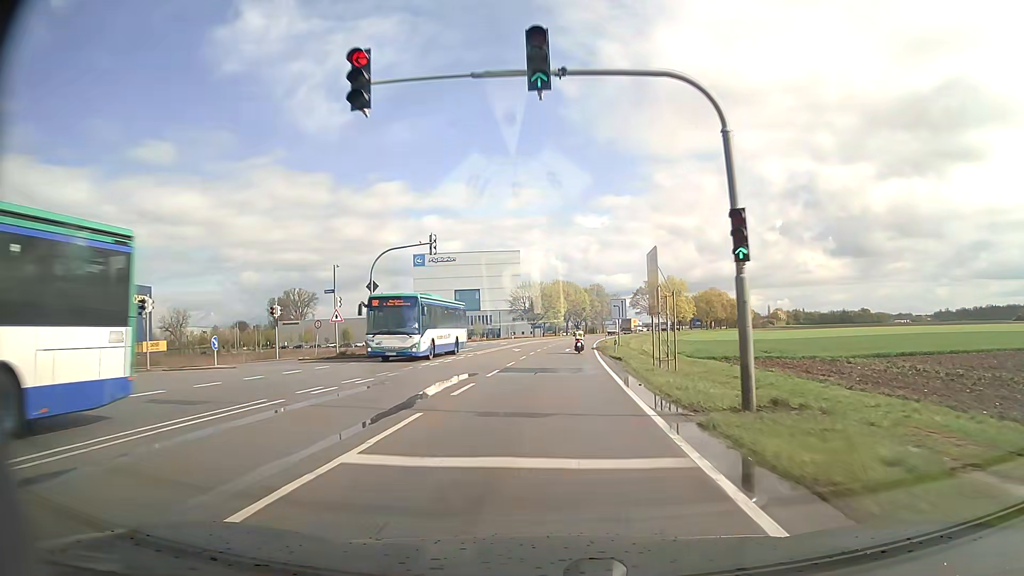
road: secondary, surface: asphalt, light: Day
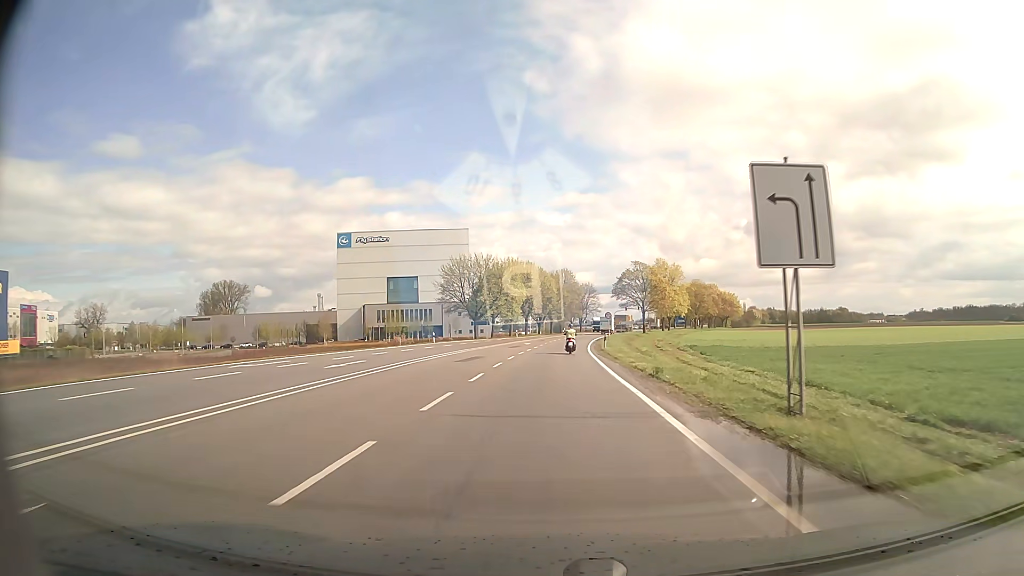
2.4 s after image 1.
(+1.3, +44.9) m; +3°
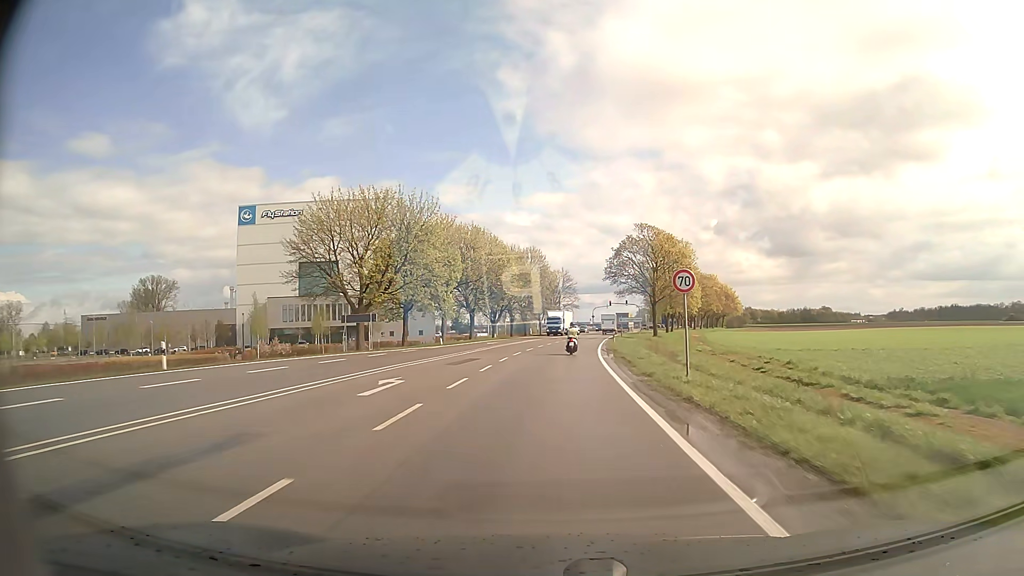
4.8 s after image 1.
(+1.0, +43.9) m; +3°
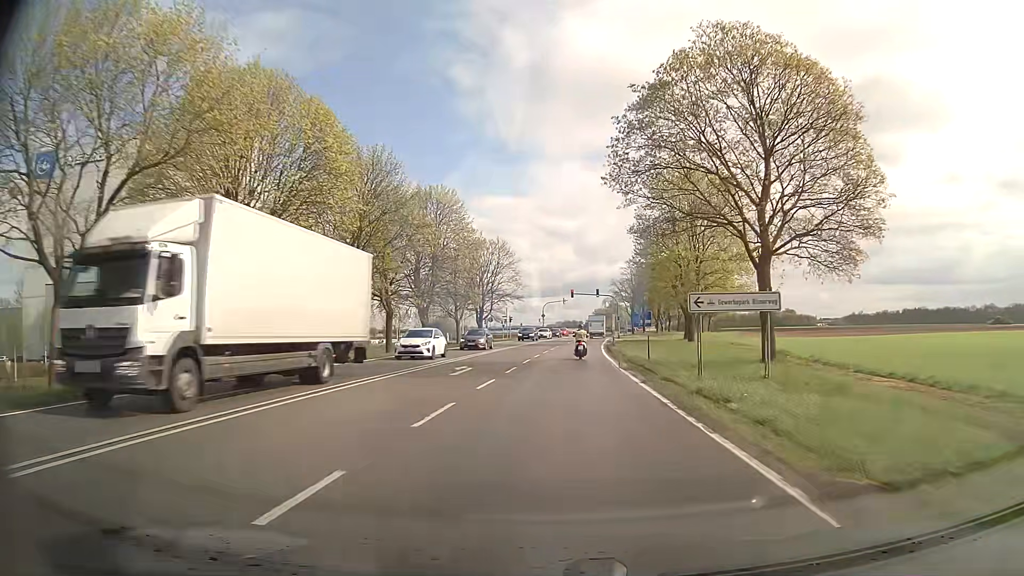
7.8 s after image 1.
(+2.3, +53.3) m; +5°
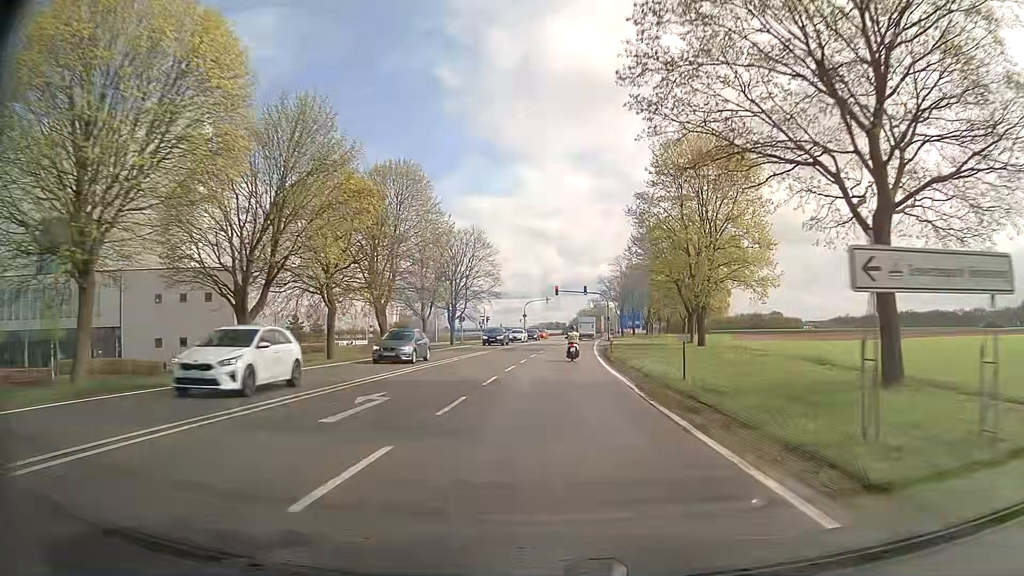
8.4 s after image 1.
(+0.1, +10.4) m; +1°
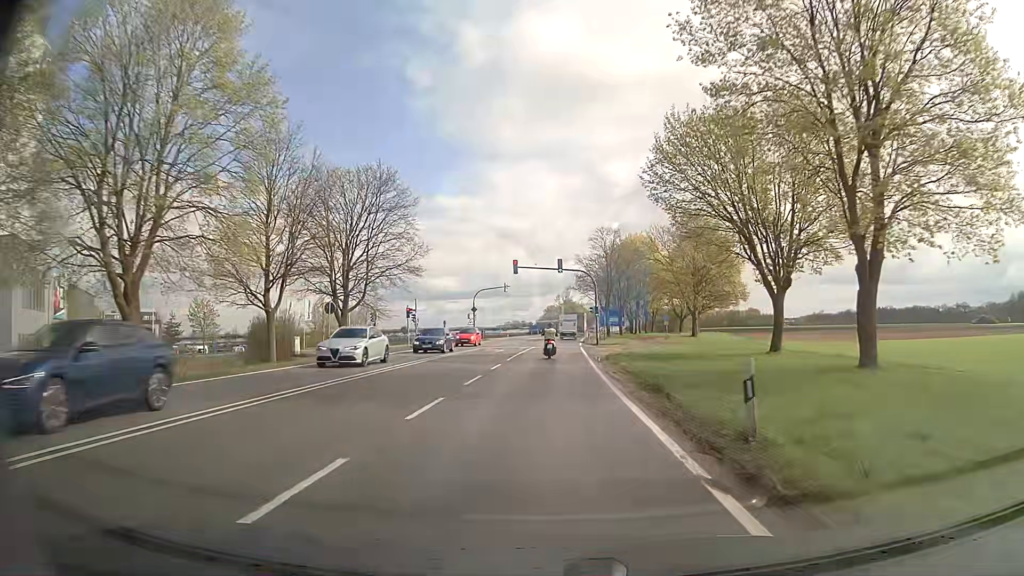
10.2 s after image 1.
(+0.9, +31.0) m; +3°
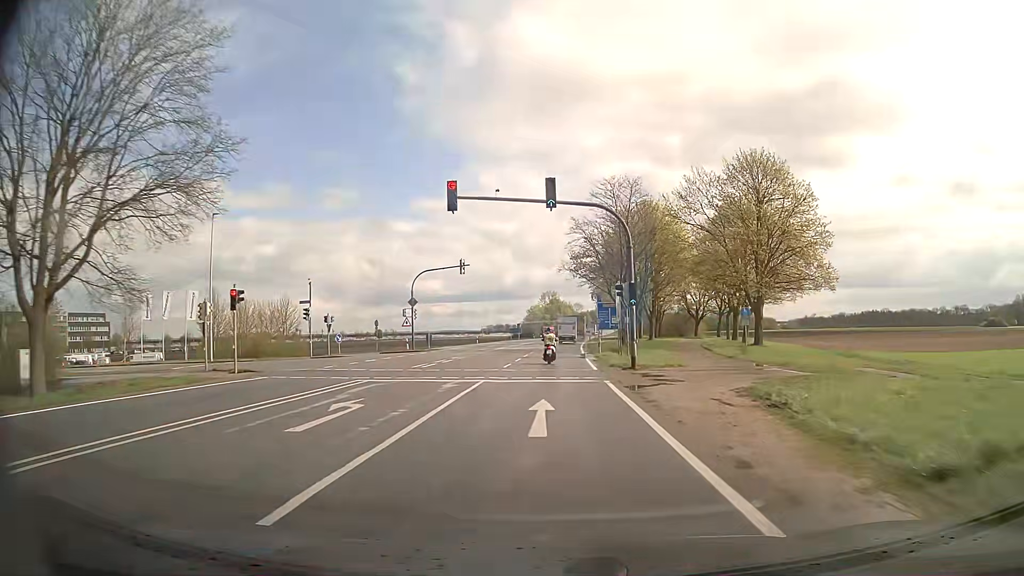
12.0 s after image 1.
(+0.1, +30.2) m; +1°
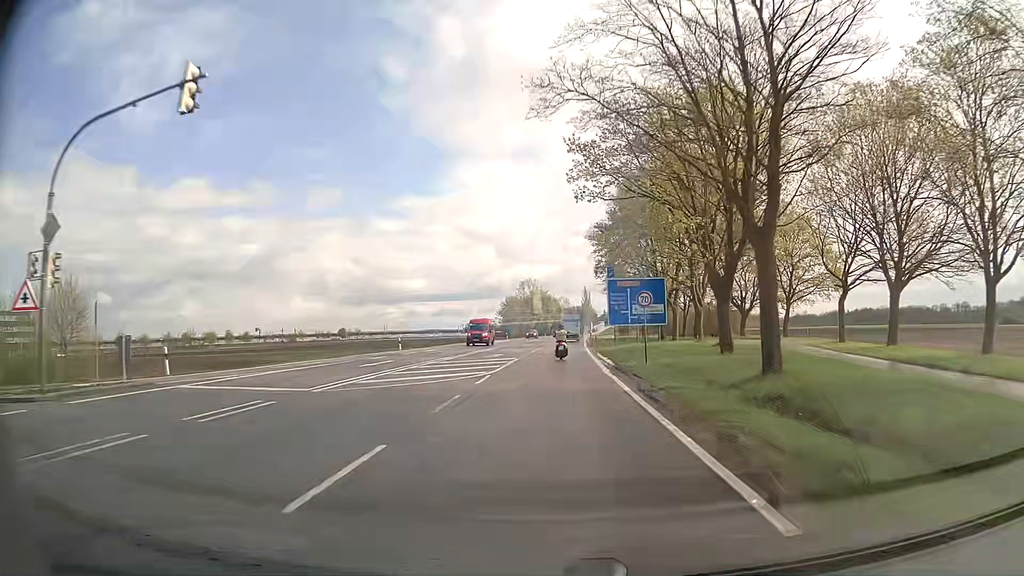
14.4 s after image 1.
(+0.3, +39.9) m; +2°
(0, +10) (0, +20) (0, +30) (0, +40) (+1, +50) (+1, +60) (+1, +70) (+2, +80) (+2, +90) (+3, +100) m
